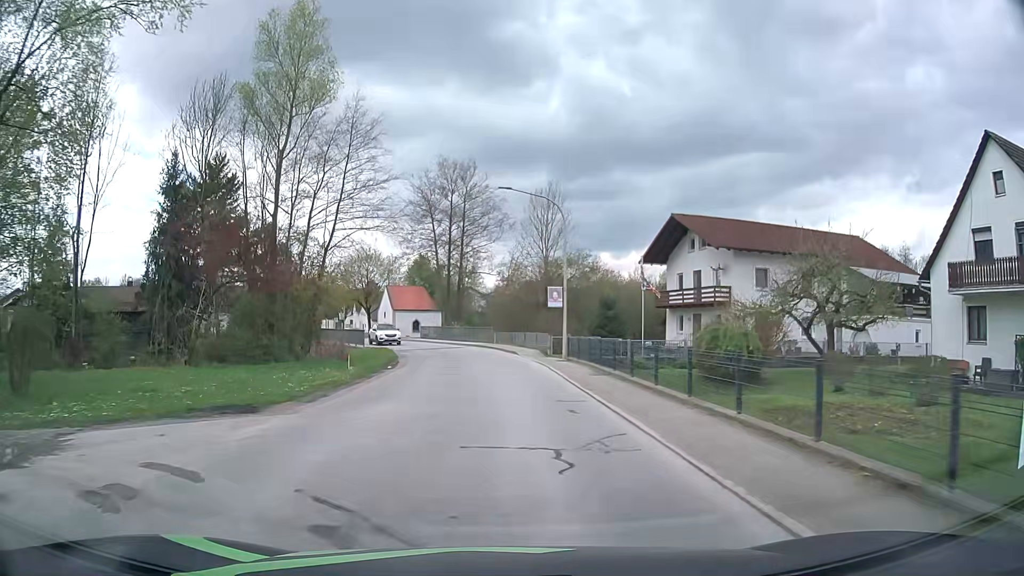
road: tertiary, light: Day
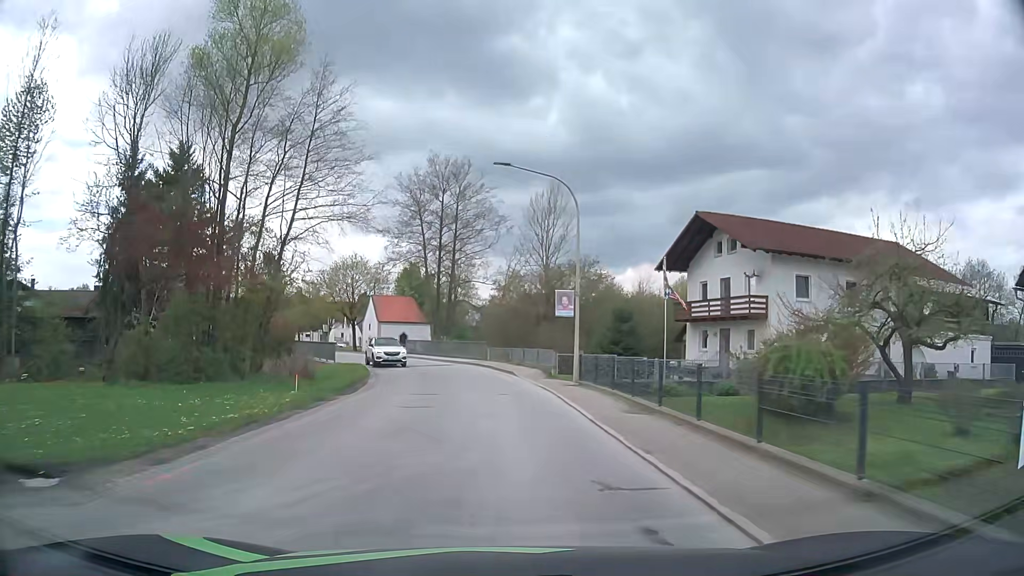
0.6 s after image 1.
(0.0, +6.4) m; 0°
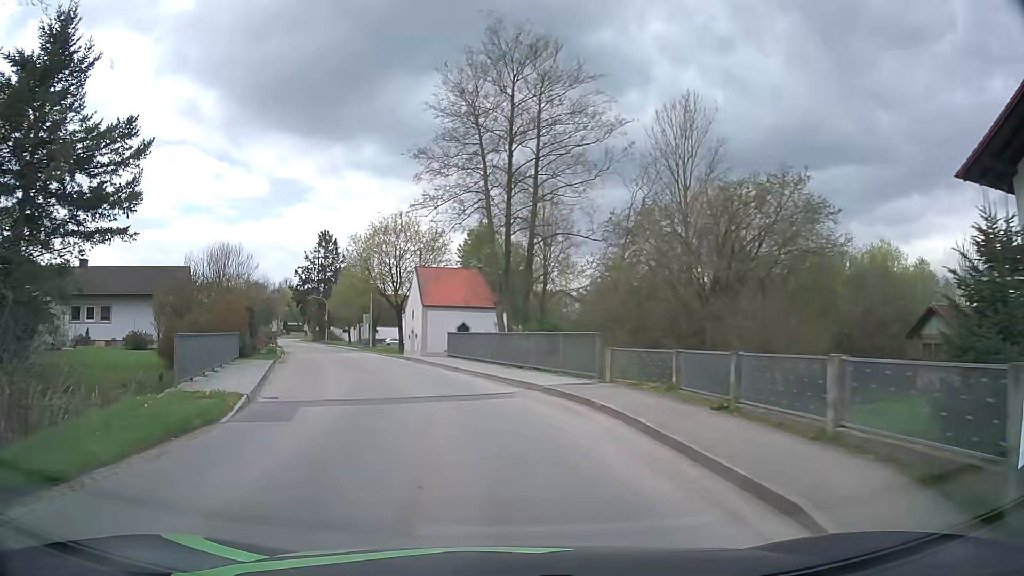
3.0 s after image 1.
(-0.7, +24.6) m; -8°
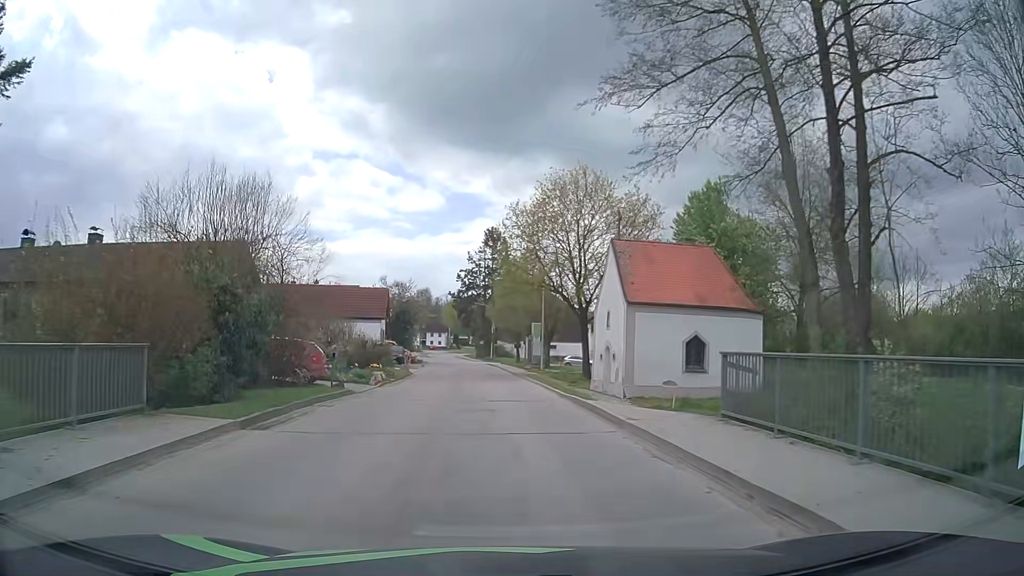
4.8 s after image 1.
(-2.8, +18.9) m; -16°
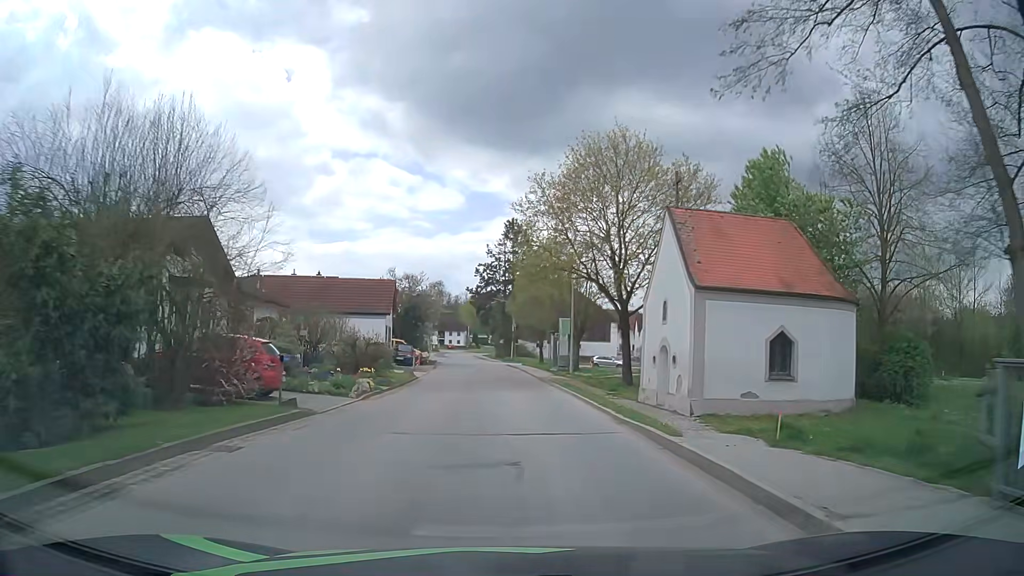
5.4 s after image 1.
(-0.1, +6.5) m; -2°
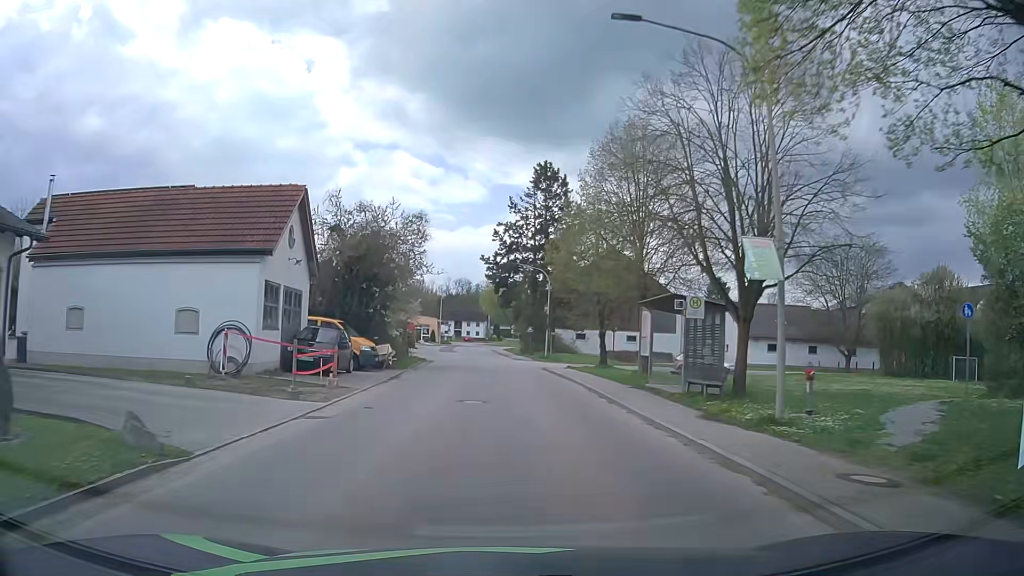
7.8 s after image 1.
(-0.5, +27.2) m; -2°
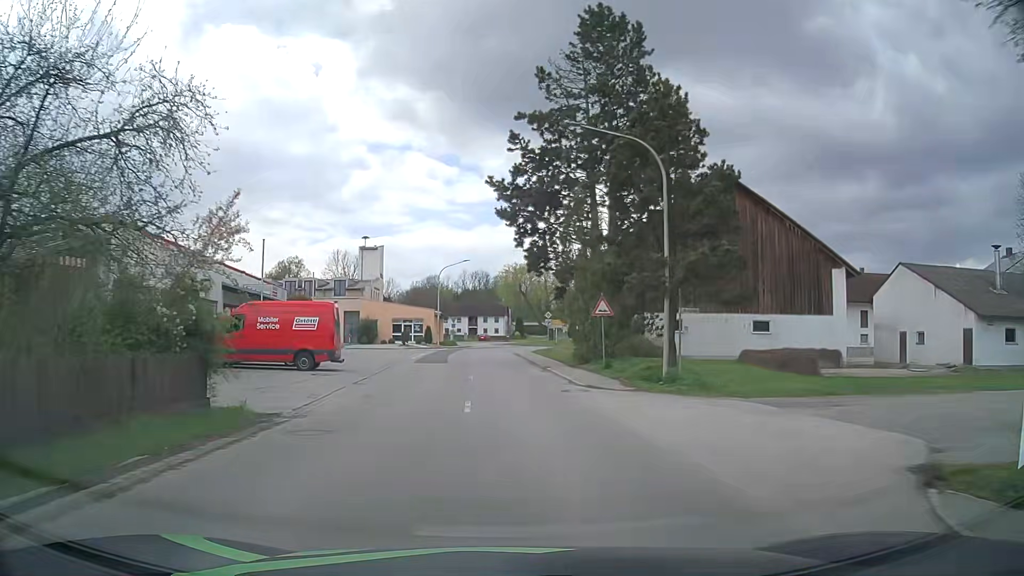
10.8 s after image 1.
(-0.3, +33.8) m; -1°
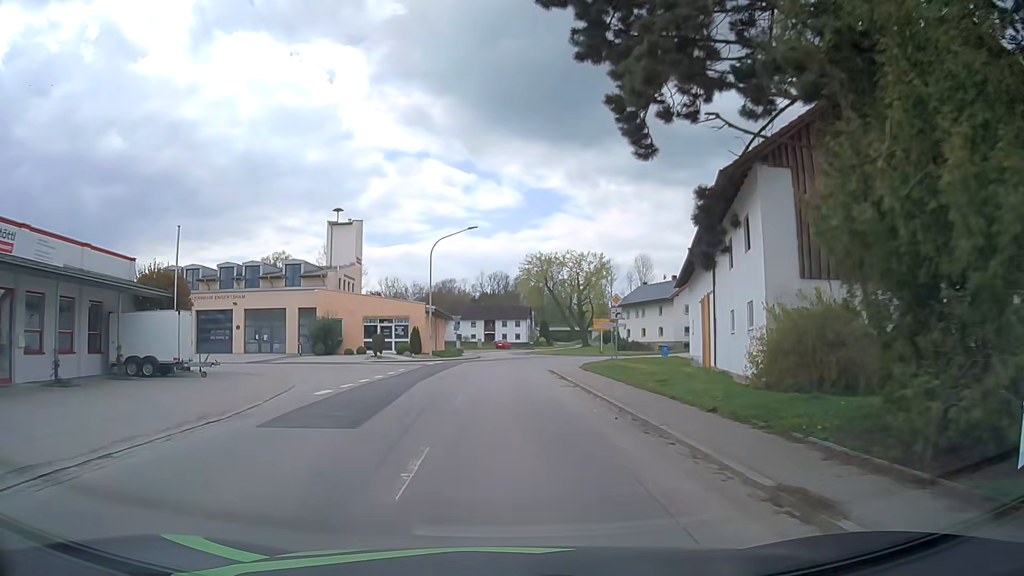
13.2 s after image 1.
(-0.4, +25.0) m; -2°
(0, +10) (0, +20) (0, +30) (+1, +40) (+6, +49) (+14, +54) (+24, +55) (+34, +56) (+44, +56) (+54, +57) m
